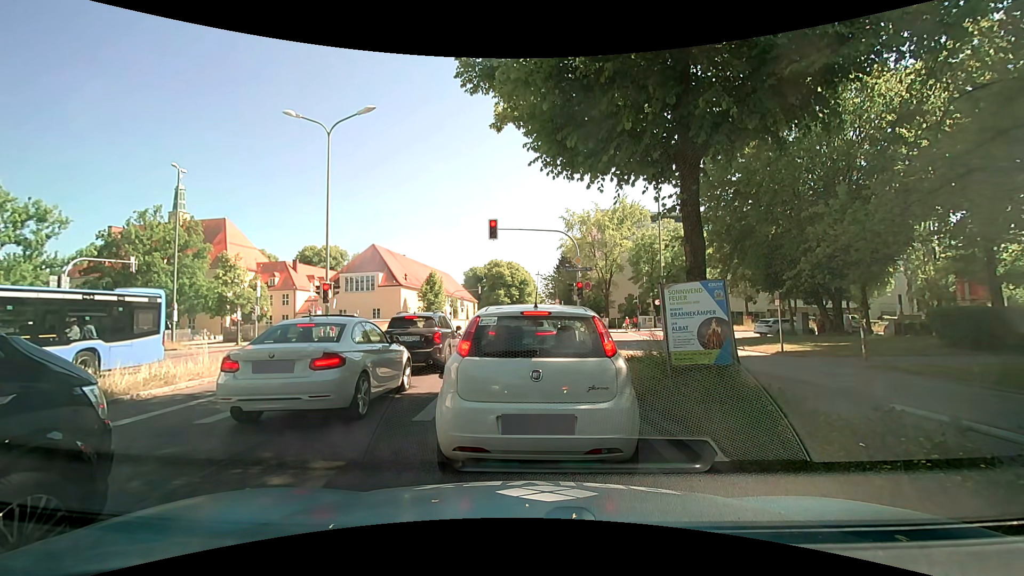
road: secondary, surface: asphalt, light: Day
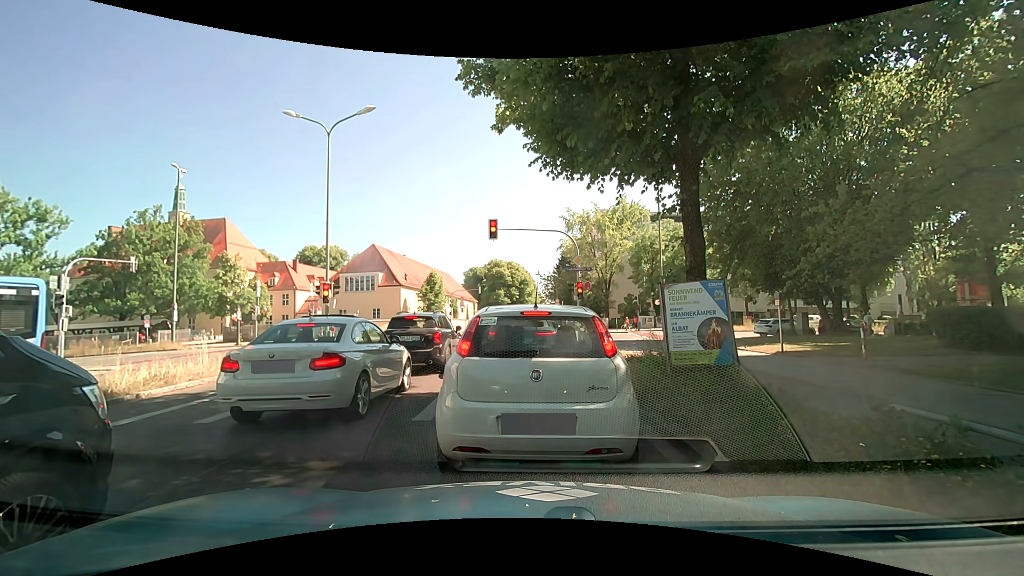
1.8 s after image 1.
(0.0, 0.0) m; 0°
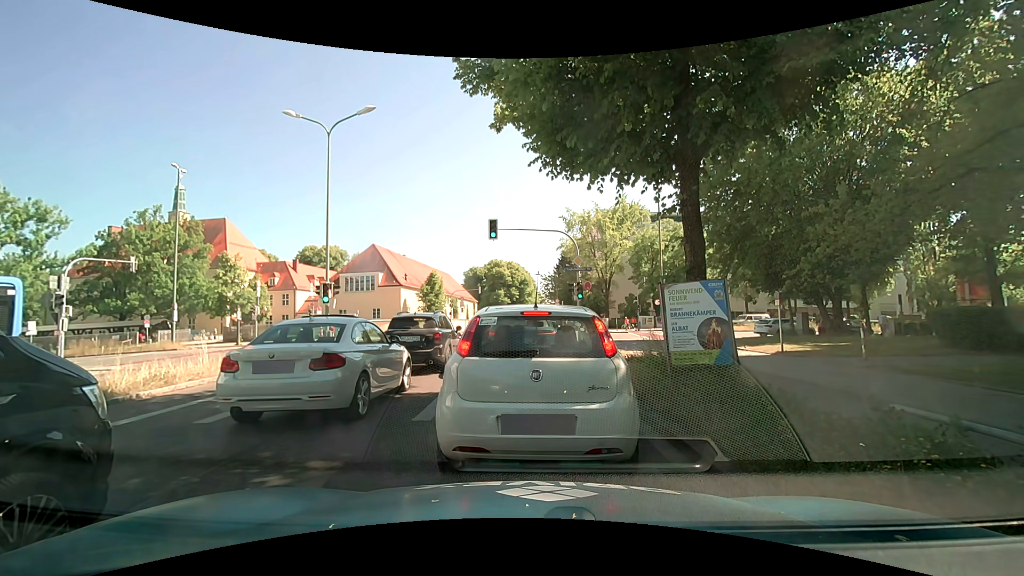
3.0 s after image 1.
(0.0, 0.0) m; 0°
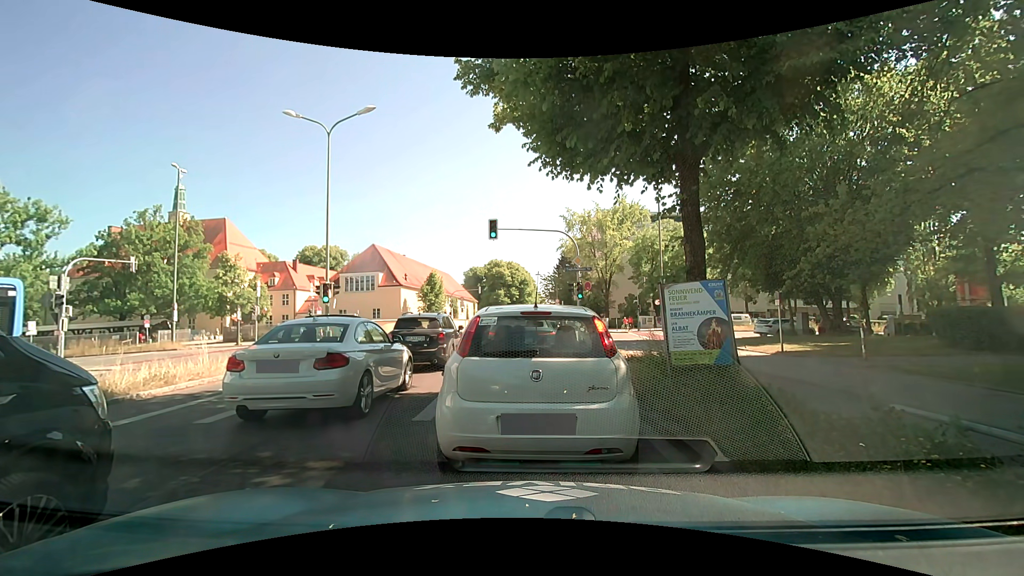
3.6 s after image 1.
(0.0, 0.0) m; 0°
